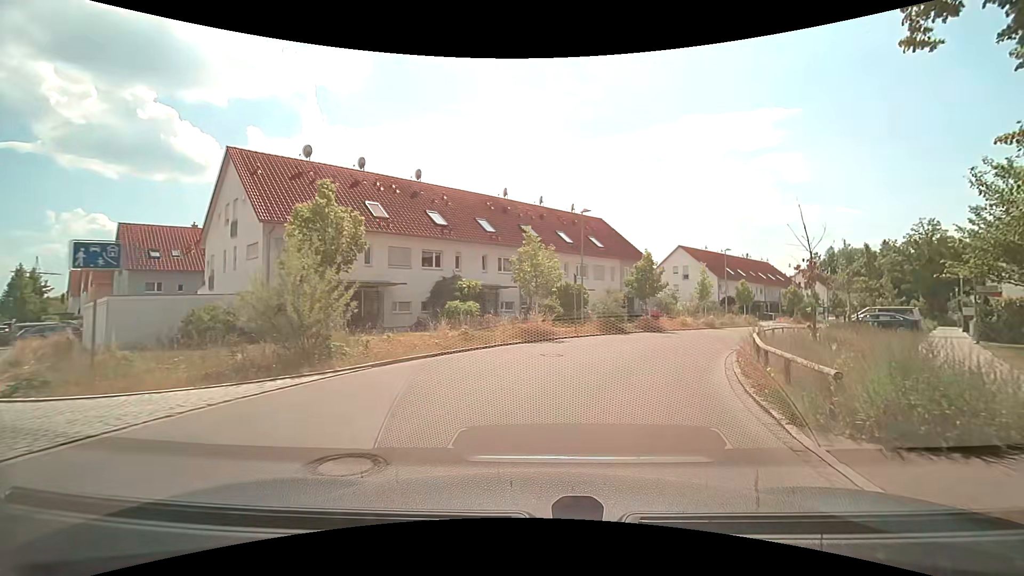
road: residential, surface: asphalt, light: Day
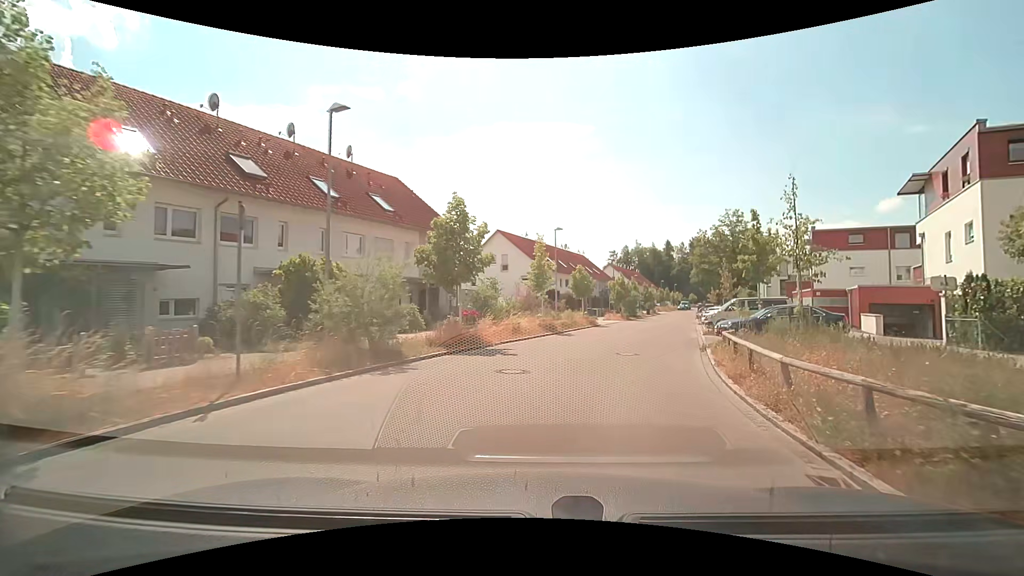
(+2.8, +16.3) m; +20°
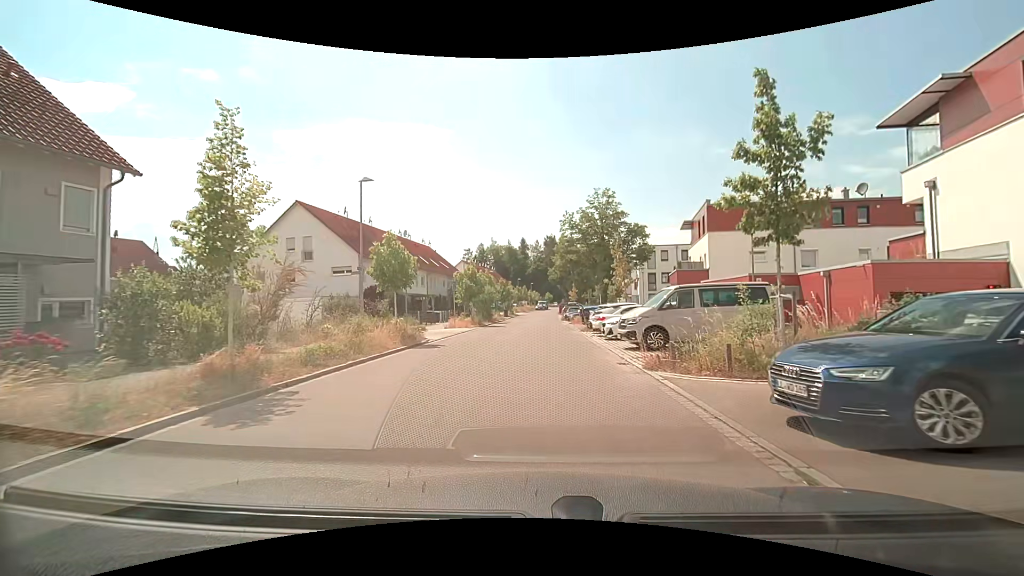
(+2.7, +16.8) m; +16°
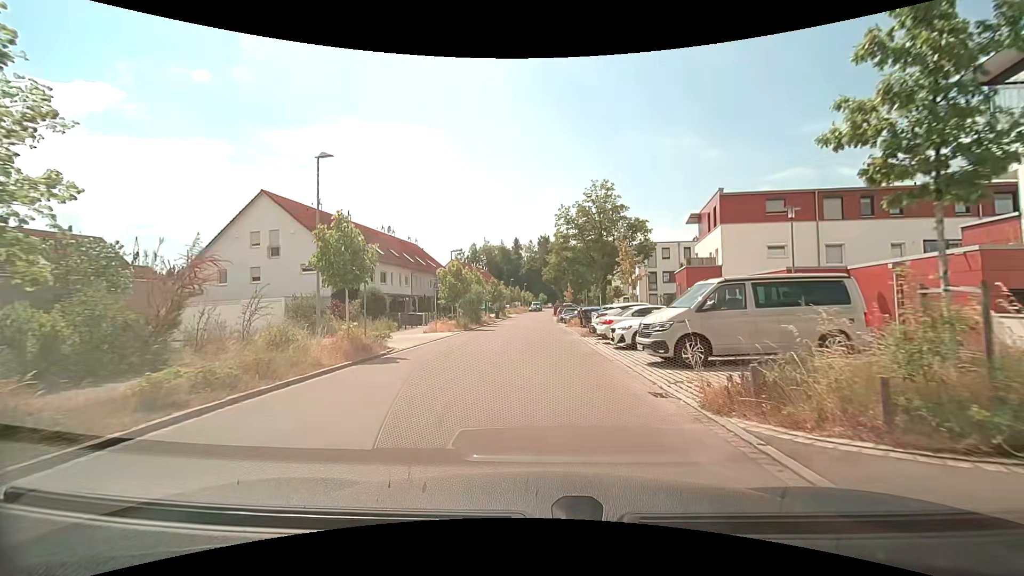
(0.0, +4.3) m; 0°
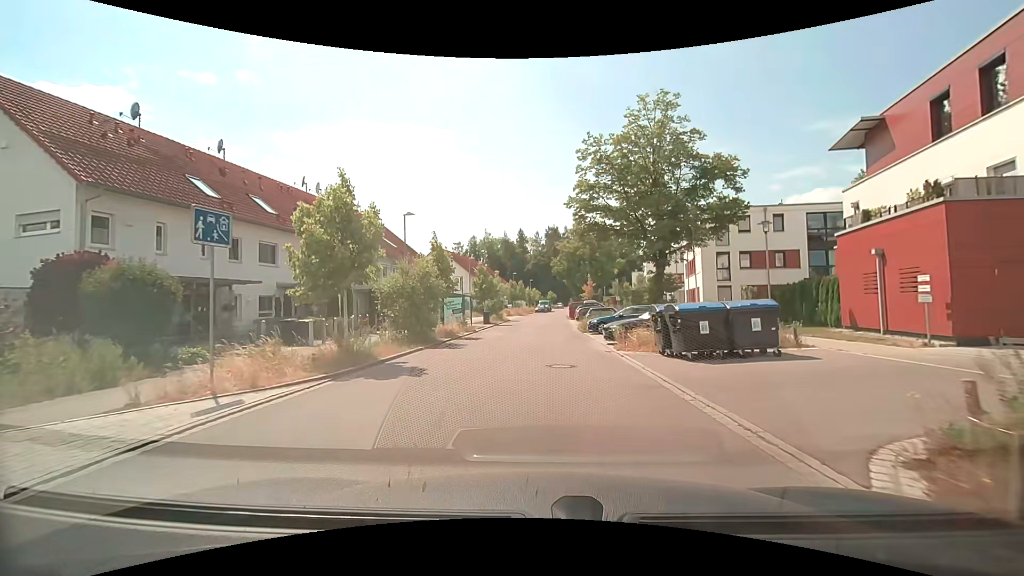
(-0.1, +21.9) m; 0°
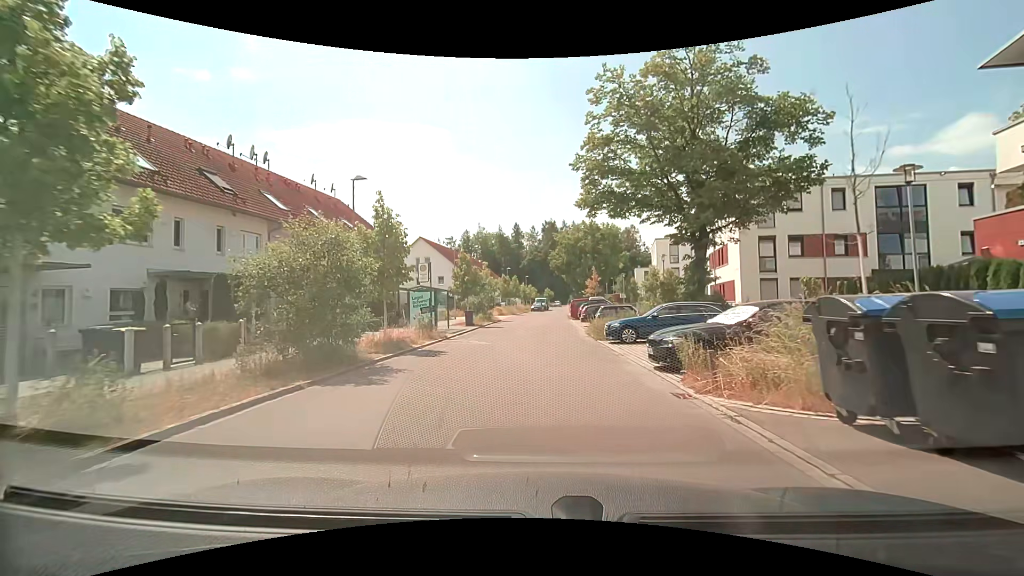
(0.0, +8.7) m; 0°
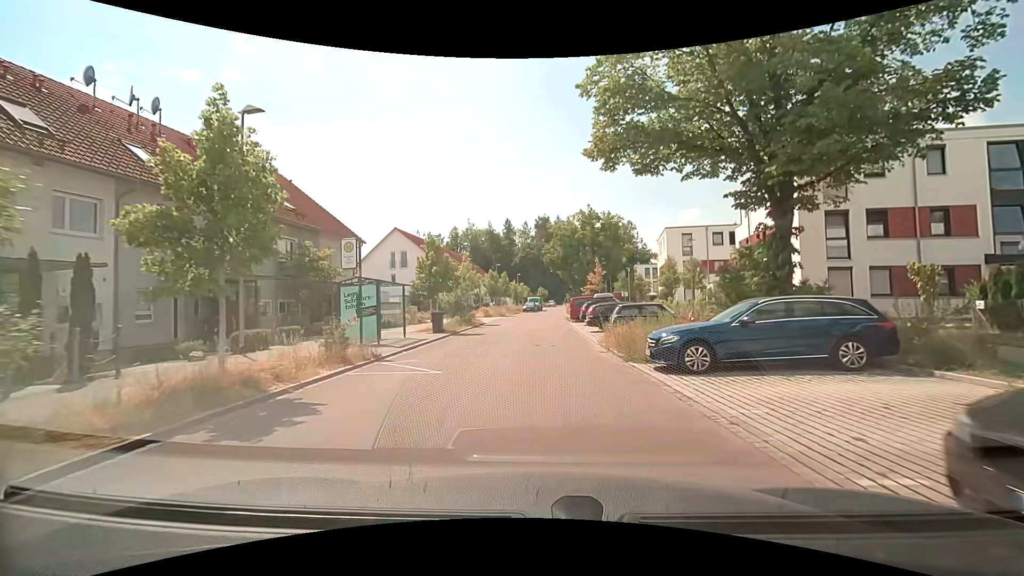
(+0.1, +8.7) m; 0°
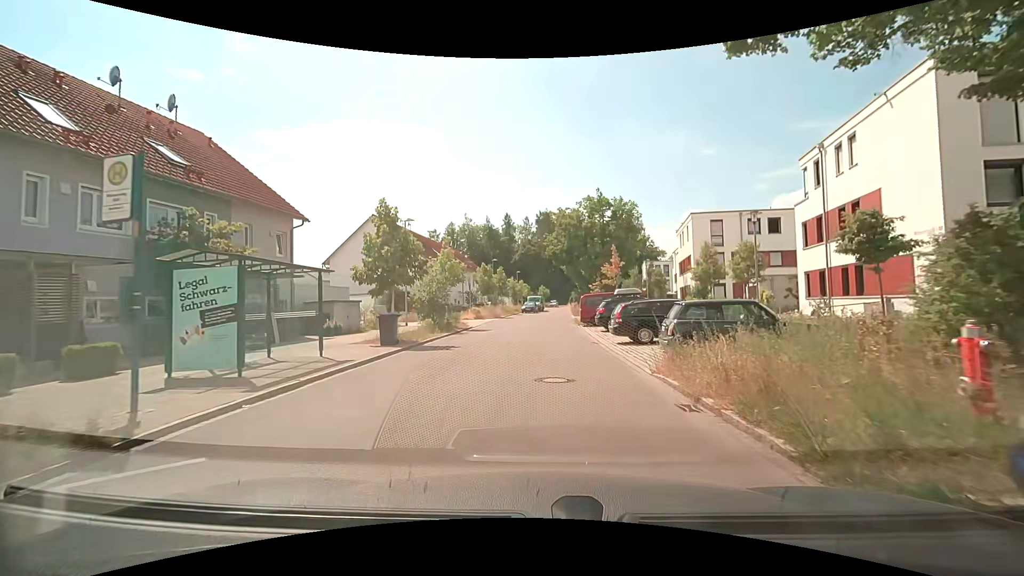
(0.0, +8.7) m; 0°
(0, +10) (0, +20) (0, +30) (+1, +40) (+1, +50) (+2, +60) (+3, +70) (+4, +80) (+5, +90) (+6, +100) m
